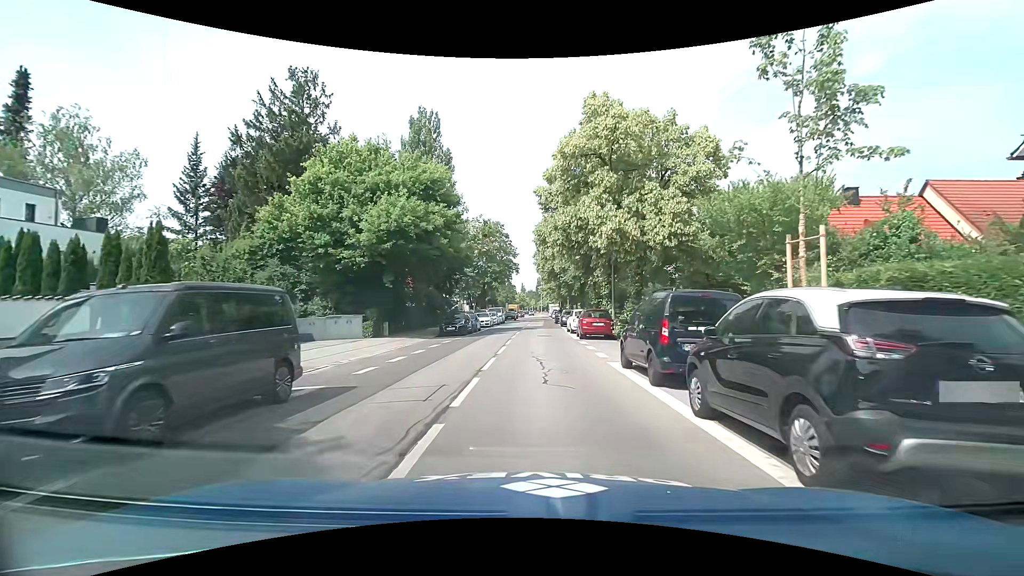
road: secondary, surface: asphalt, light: Day
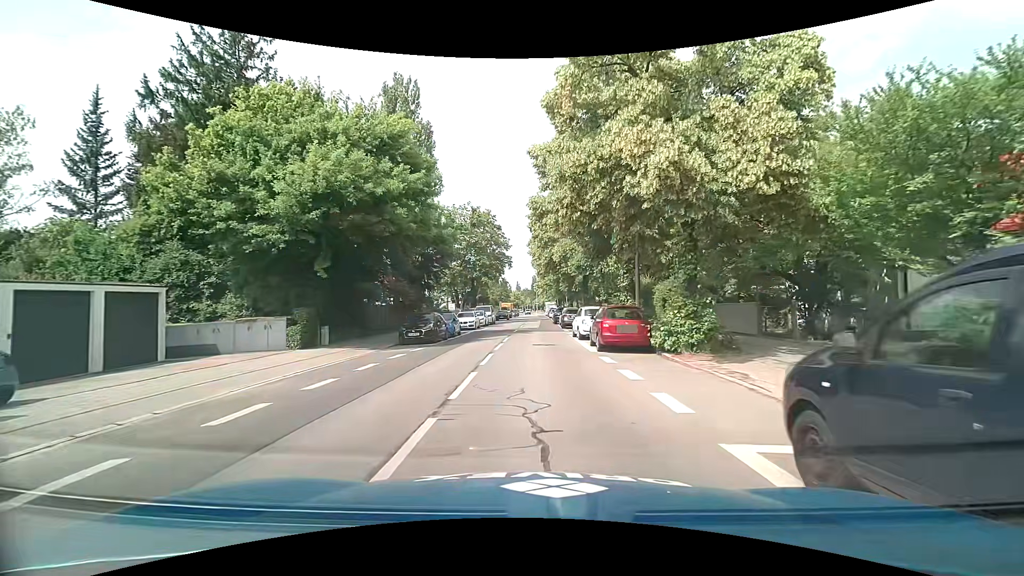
(-0.1, +8.3) m; 0°
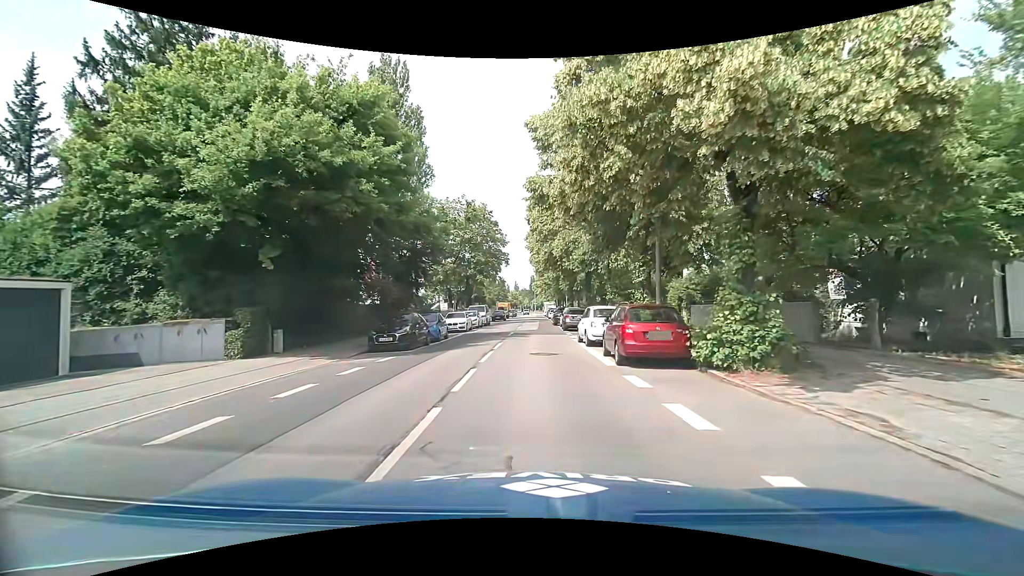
(0.0, +4.0) m; +1°
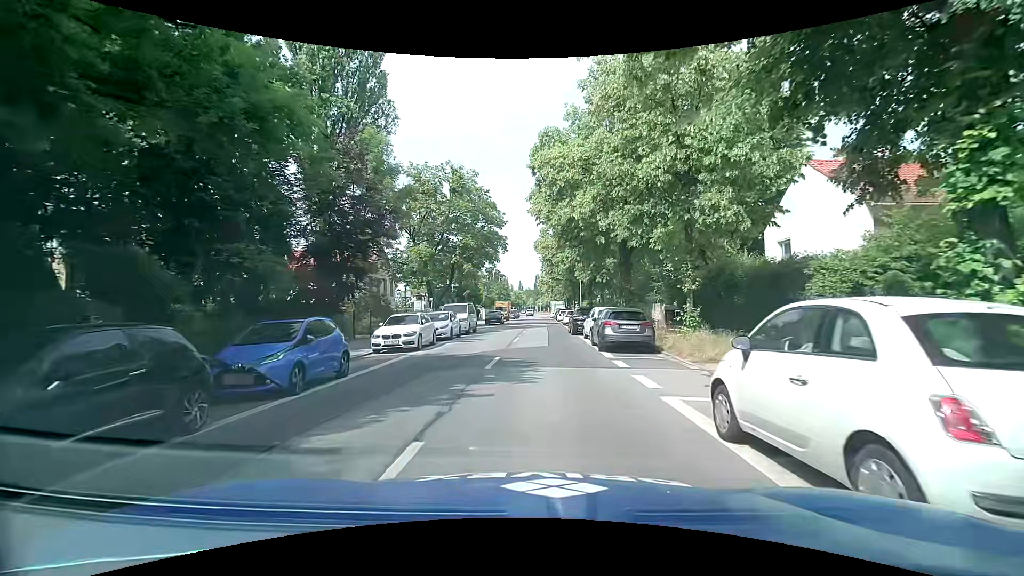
(-0.3, +15.2) m; -2°
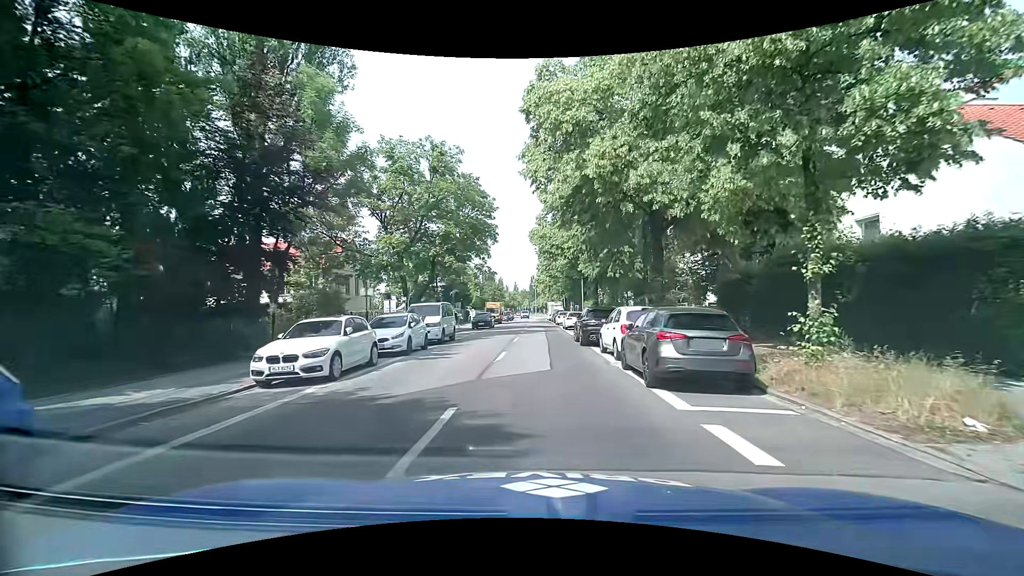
(+0.1, +7.6) m; +2°
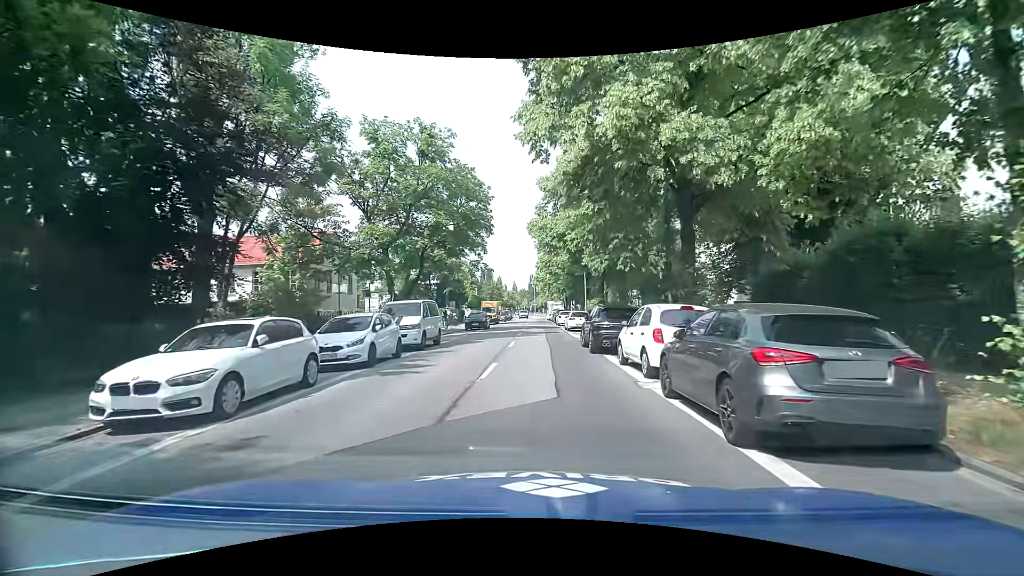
(-0.1, +3.9) m; -1°
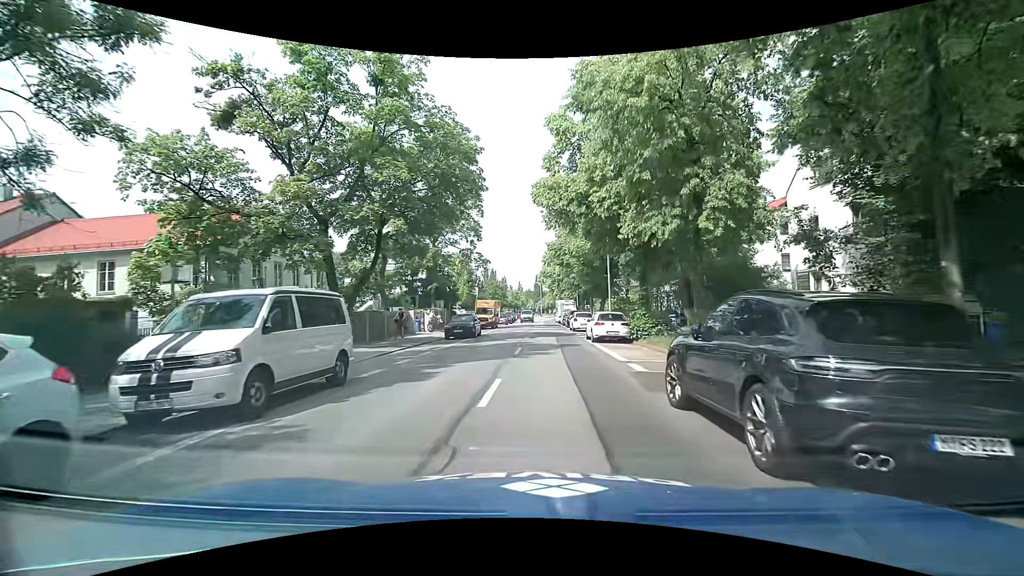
(0.0, +11.8) m; -2°
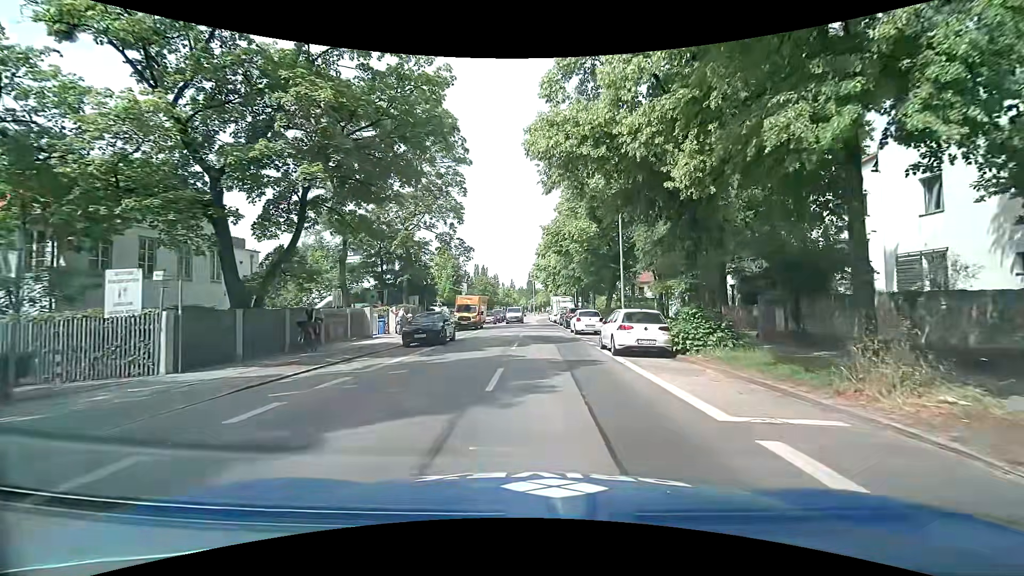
(+0.1, +8.0) m; +1°
